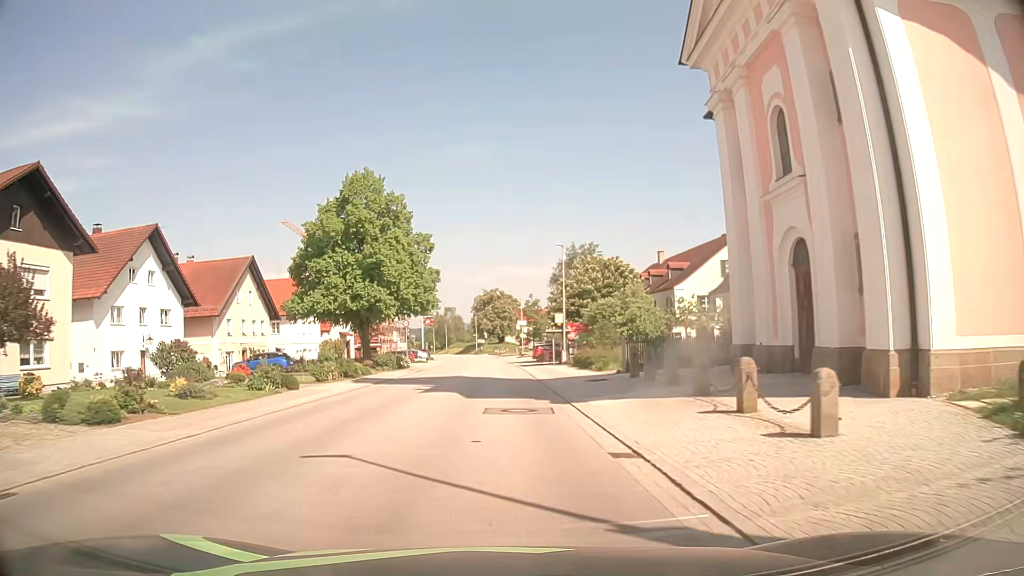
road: secondary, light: Day
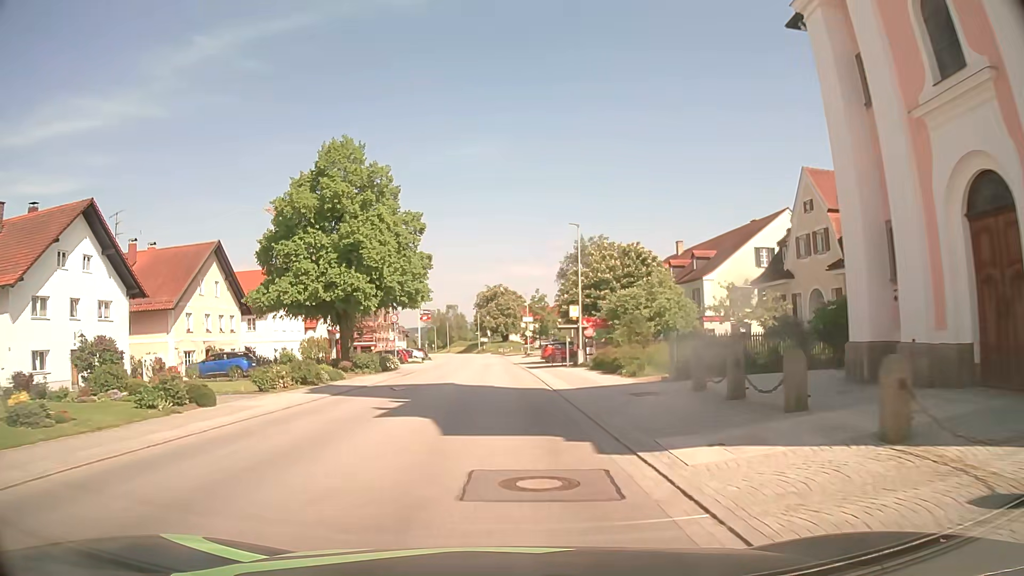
(0.0, +7.8) m; -1°
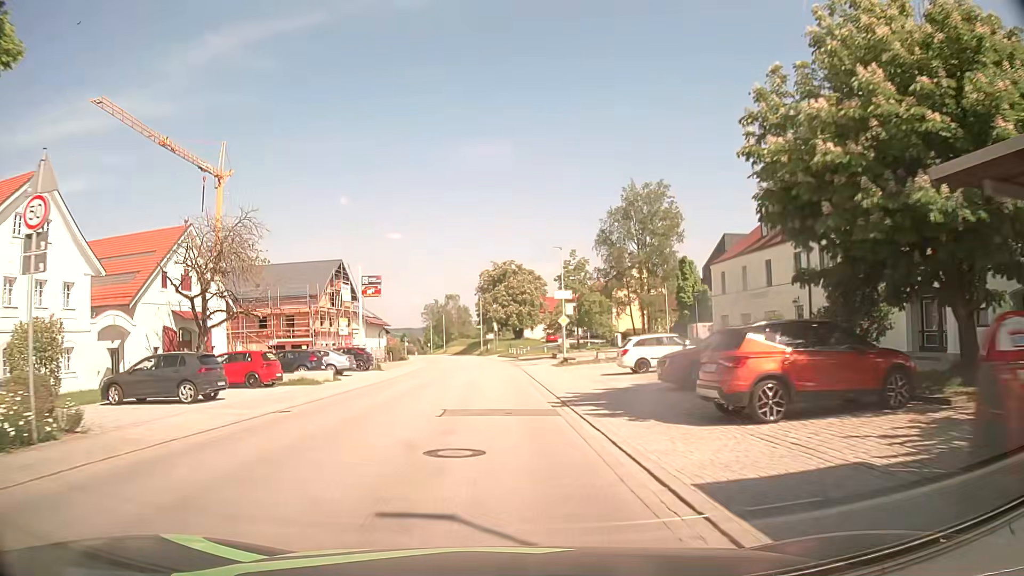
(+0.2, +40.1) m; 0°
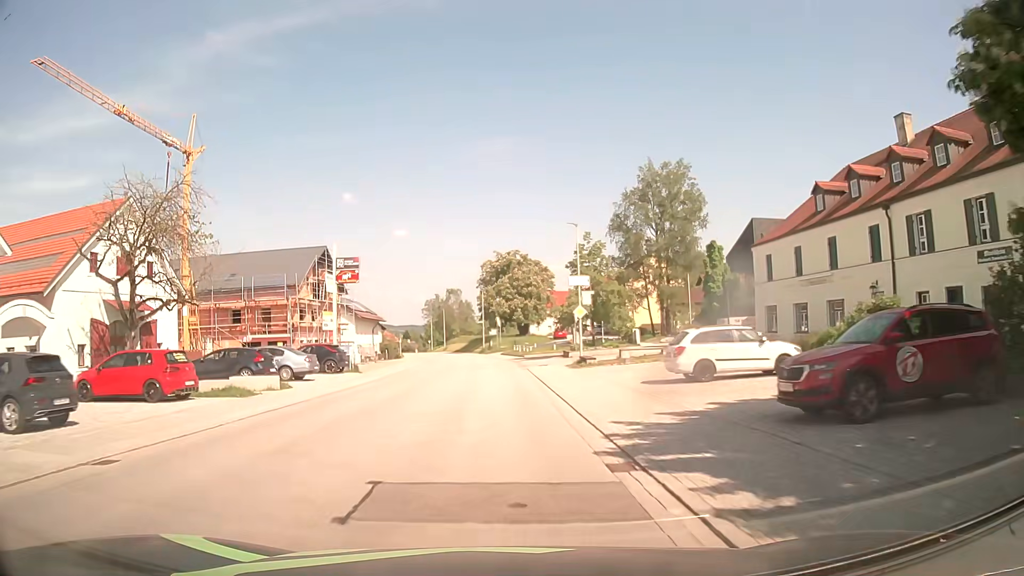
(0.0, +8.1) m; -1°
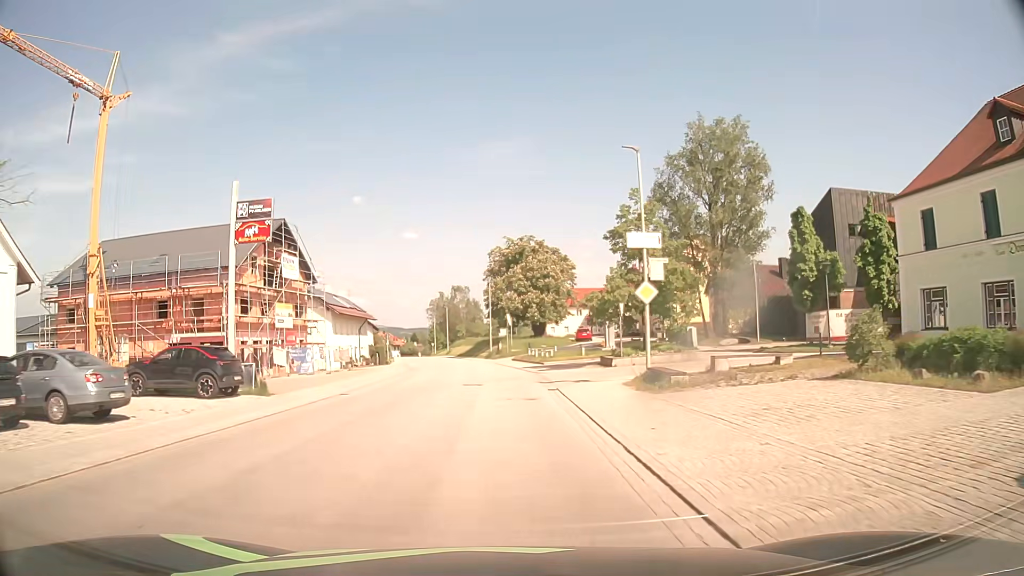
(-0.1, +16.1) m; 0°
